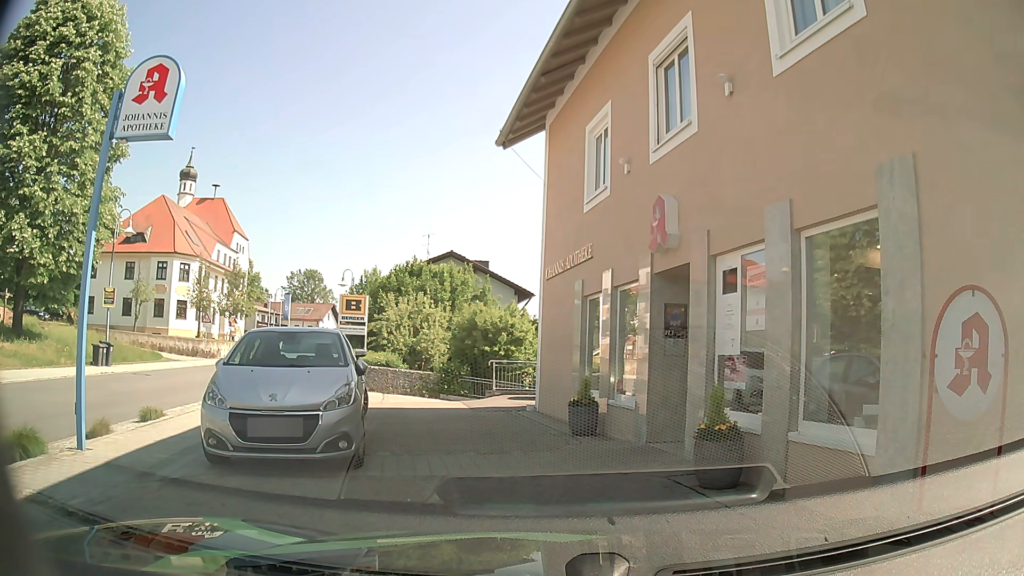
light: Day
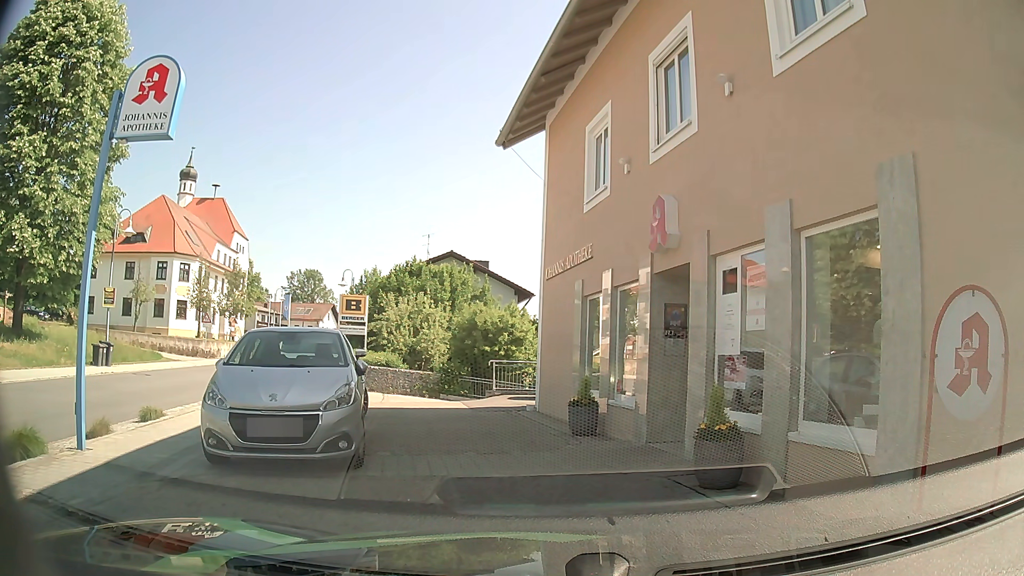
(0.0, 0.0) m; 0°
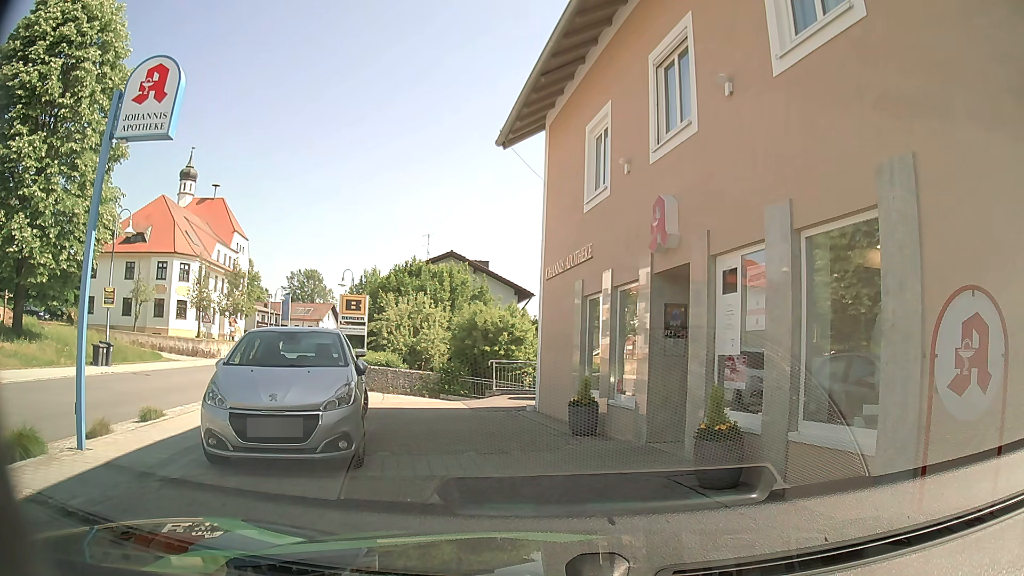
(0.0, 0.0) m; 0°
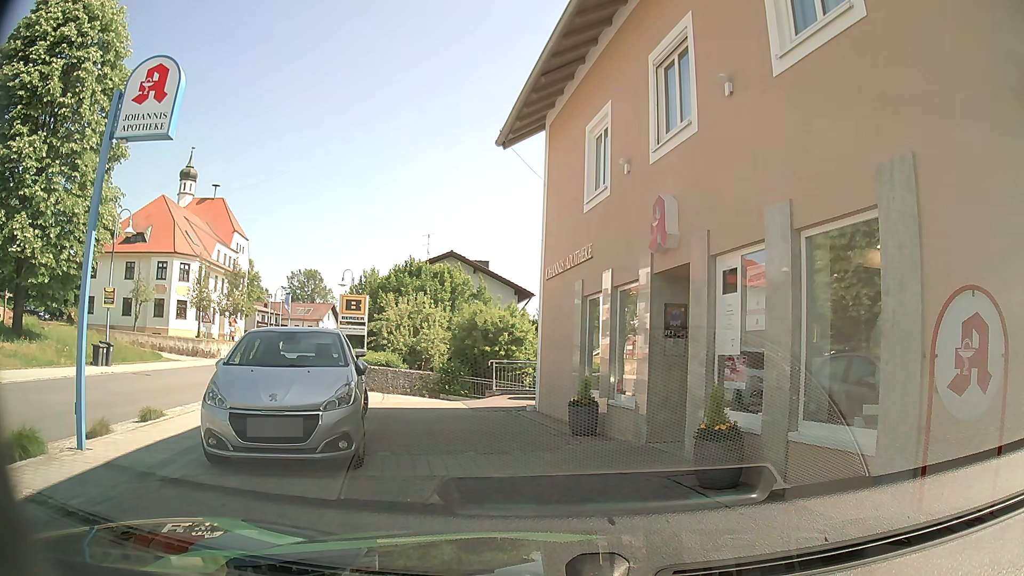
(0.0, 0.0) m; 0°
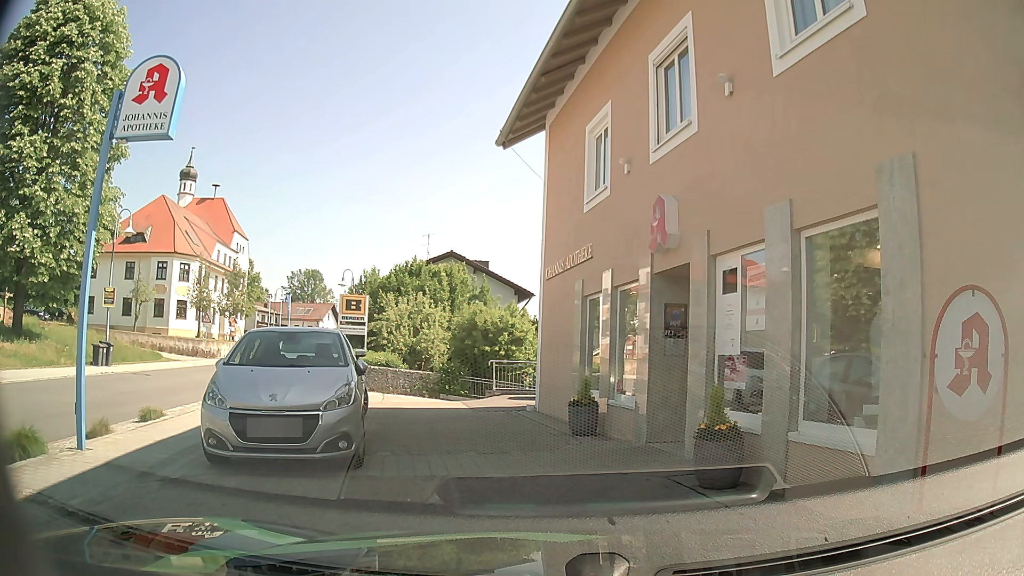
(0.0, 0.0) m; 0°
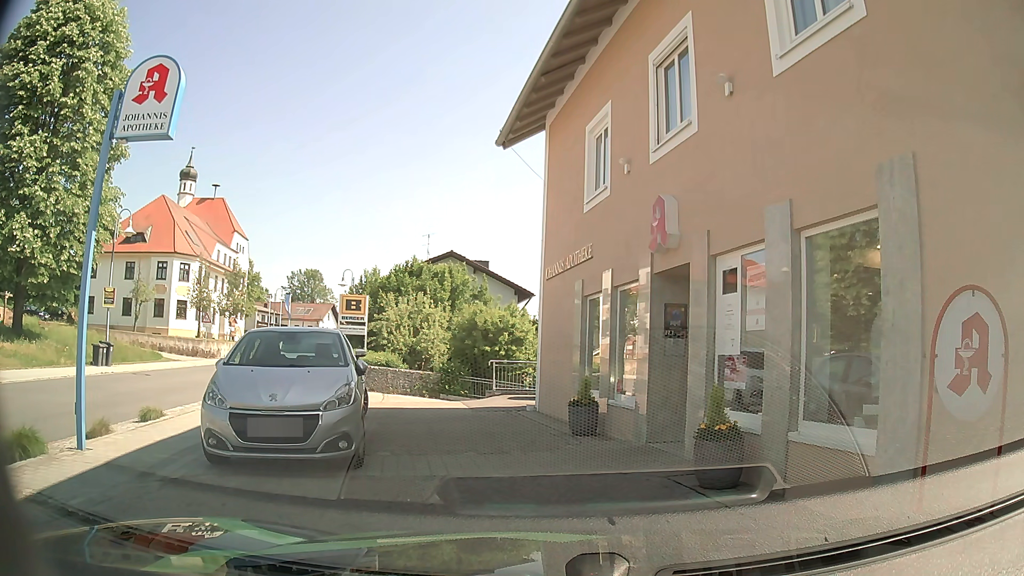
(0.0, 0.0) m; 0°
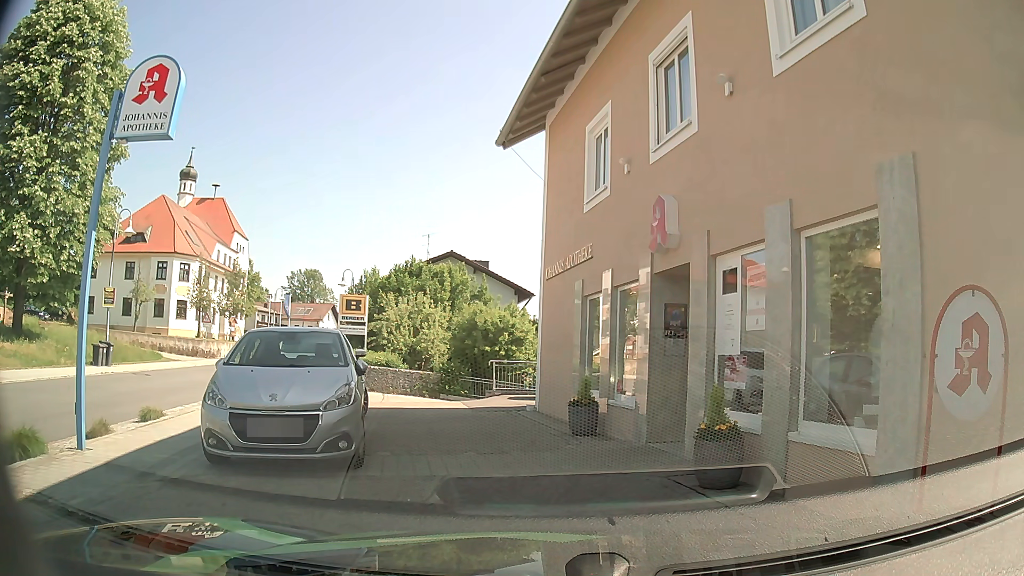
(0.0, 0.0) m; 0°
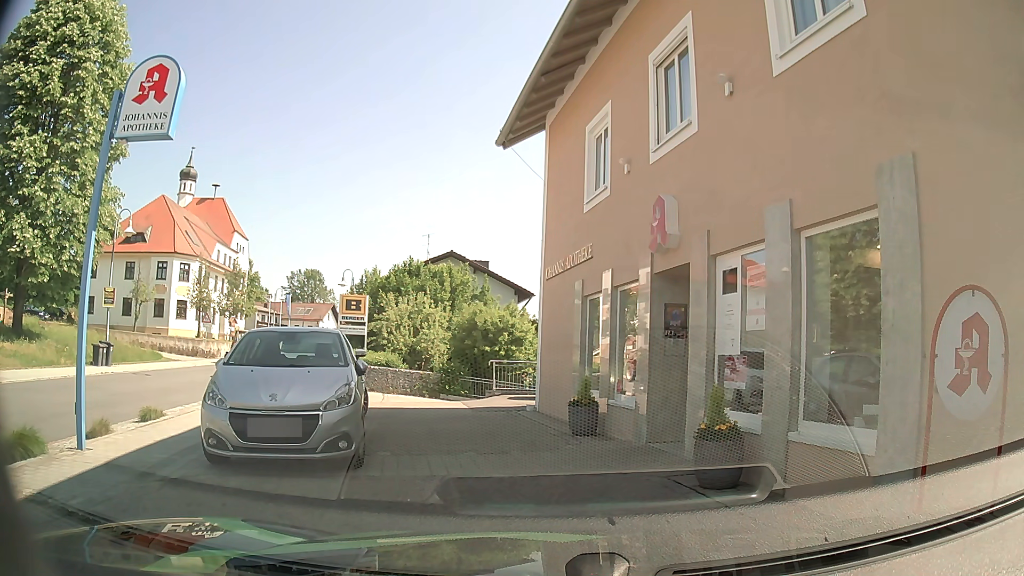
(0.0, 0.0) m; 0°
